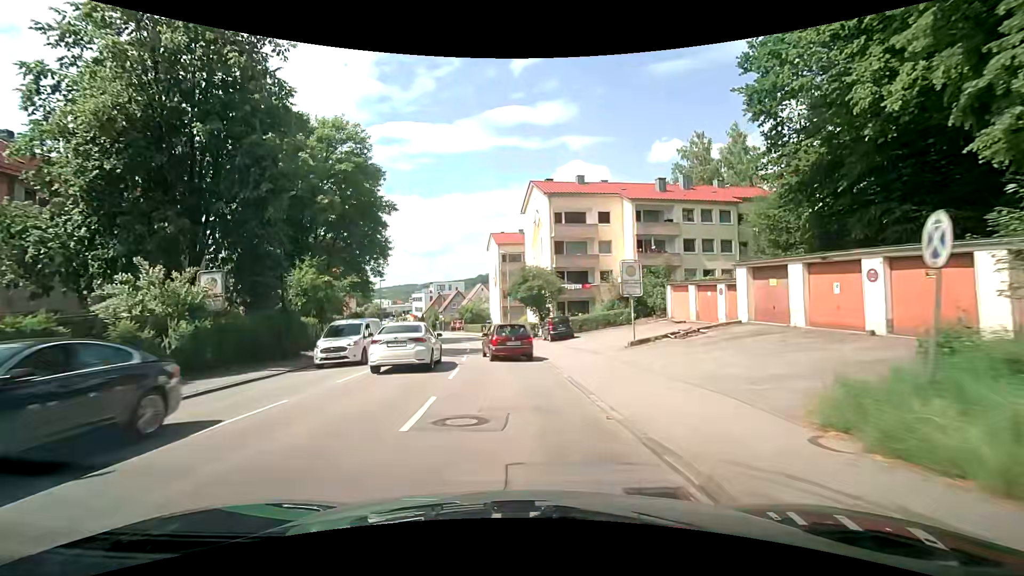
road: tertiary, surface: asphalt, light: Day
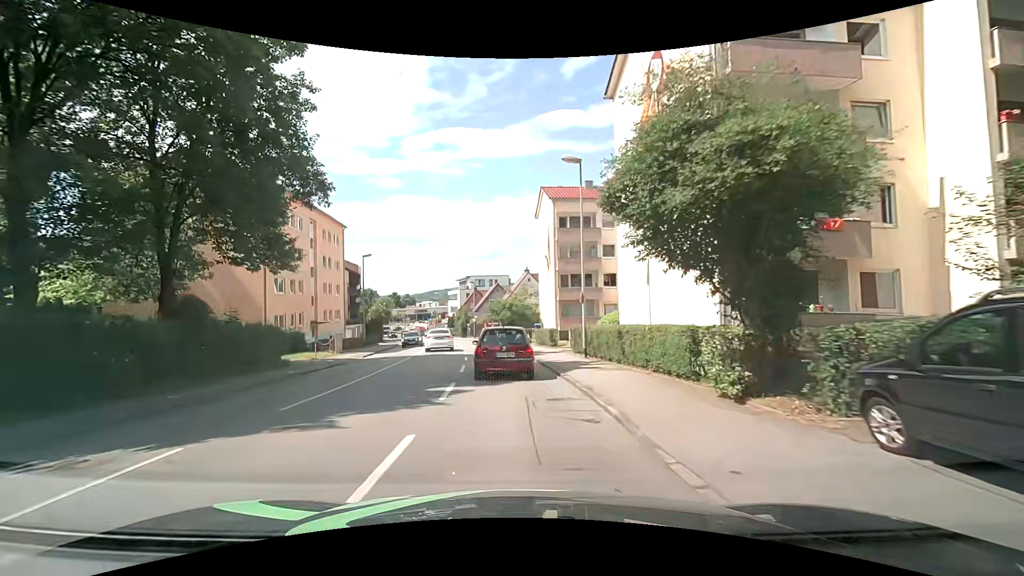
(-1.2, +27.9) m; -6°
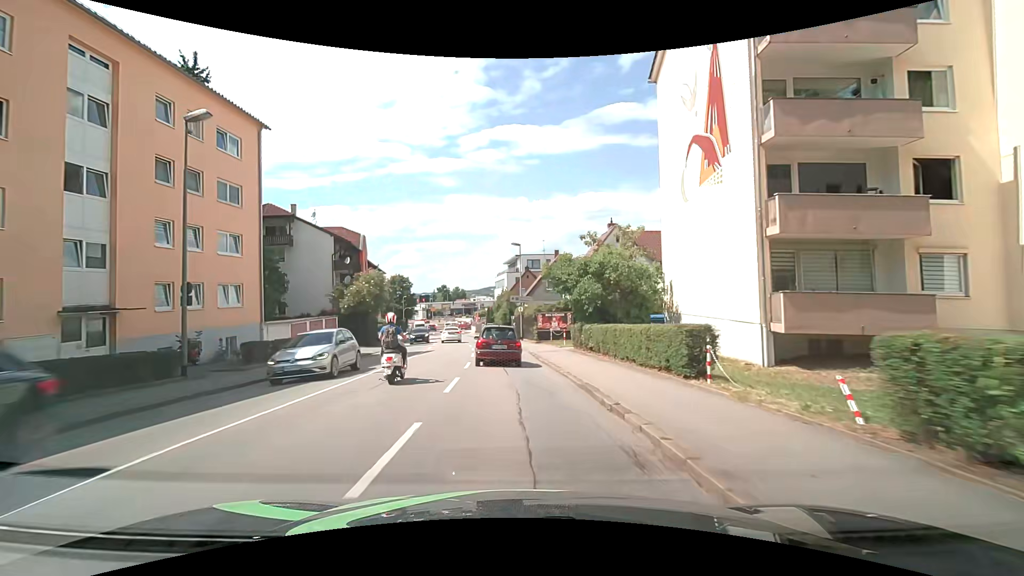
(-1.7, +30.0) m; -7°
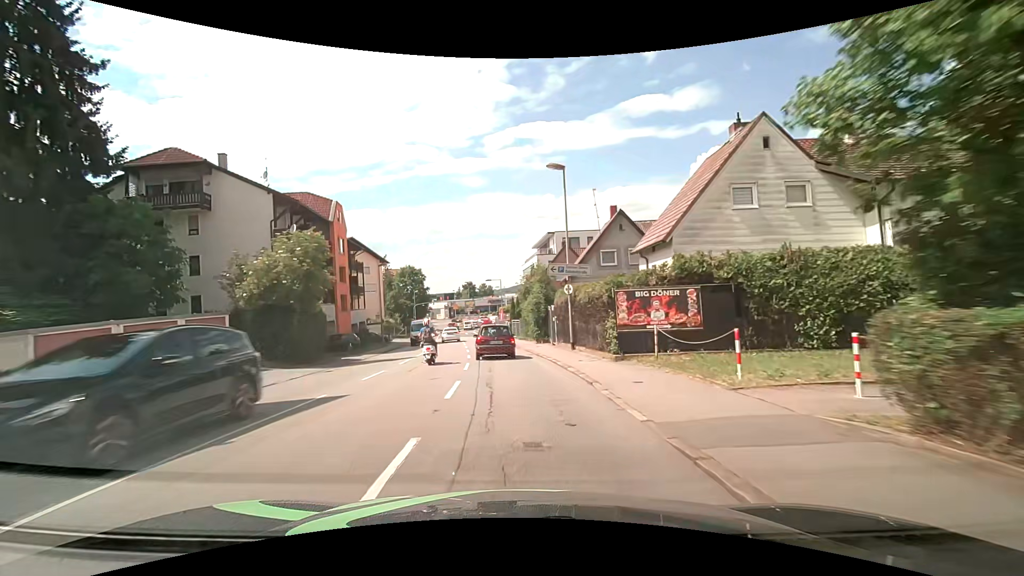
(-0.5, +19.7) m; -3°
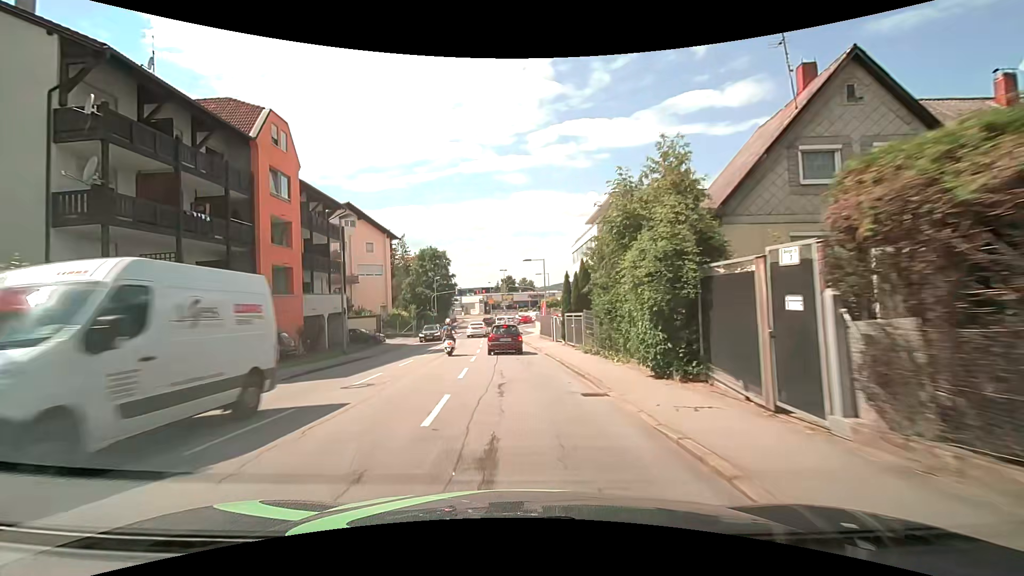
(-1.0, +20.6) m; -5°
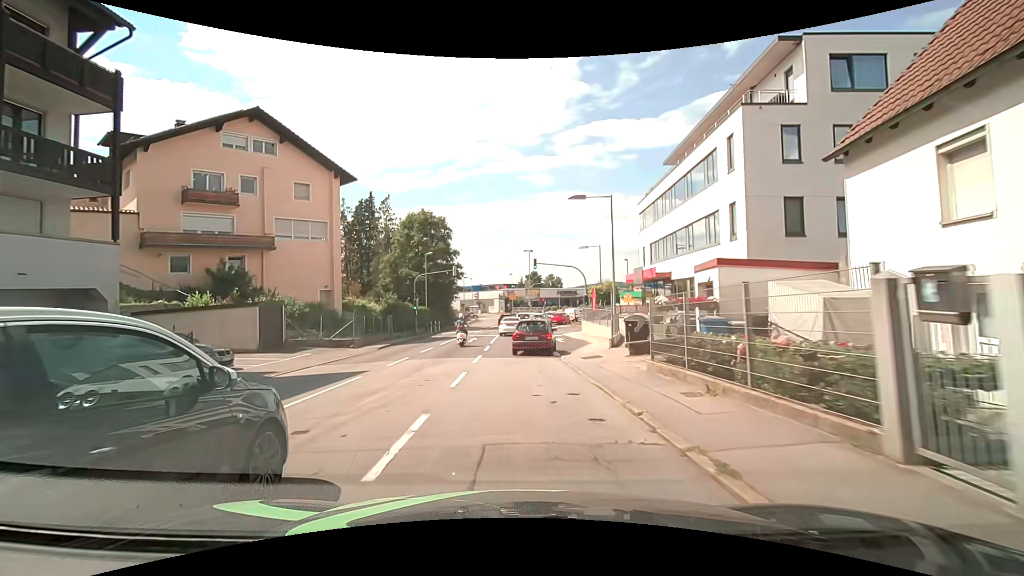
(-1.1, +26.3) m; -3°
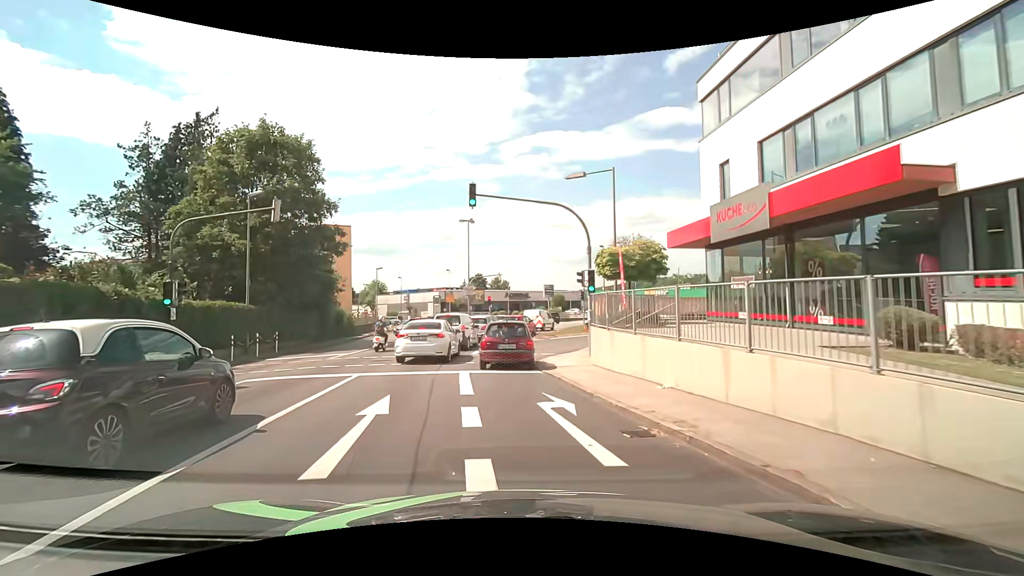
(+0.8, +25.0) m; +7°
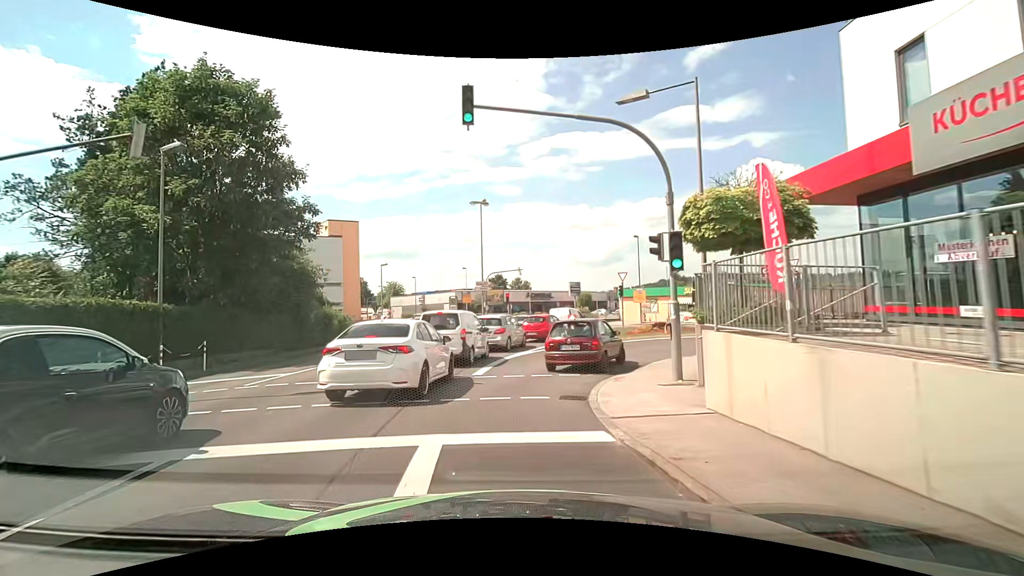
(-0.3, +7.7) m; -3°
(0, +10) (+3, +19) (+11, +24) (+20, +22) (+28, +15) (+36, +9) (+44, +3) (+52, -2) (+60, -9) (+68, -15) m
